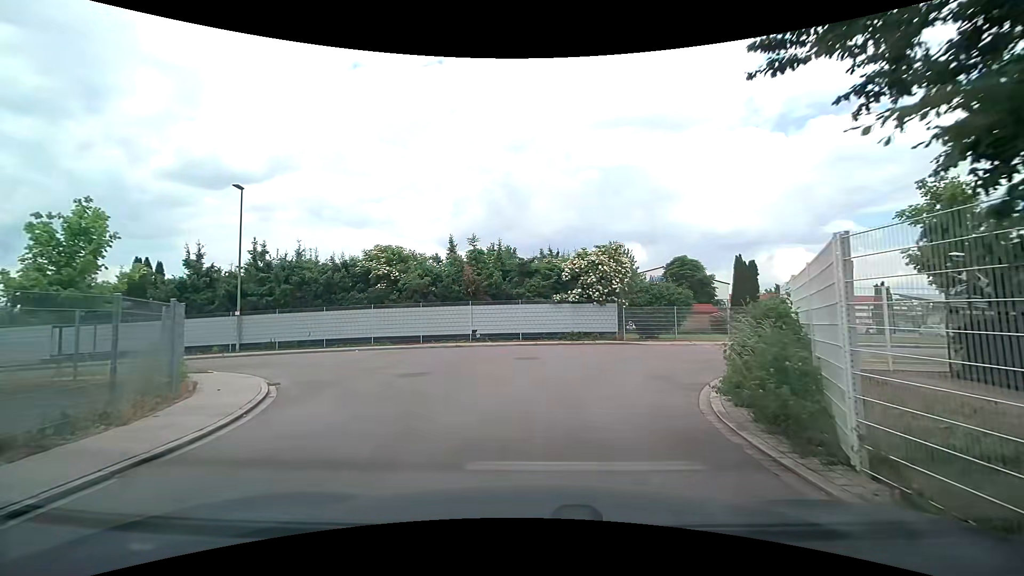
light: Day
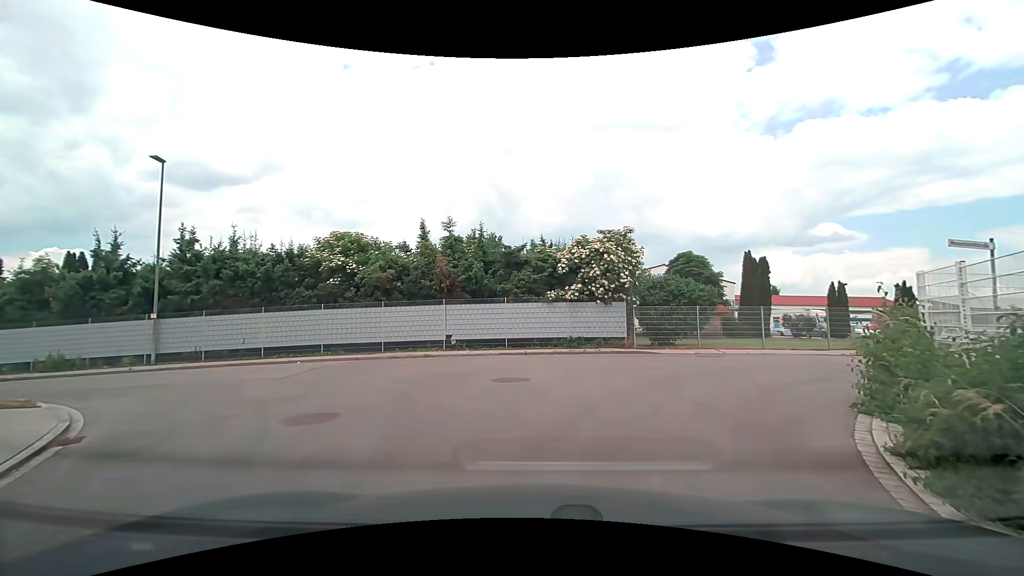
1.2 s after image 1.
(0.0, +4.9) m; 0°
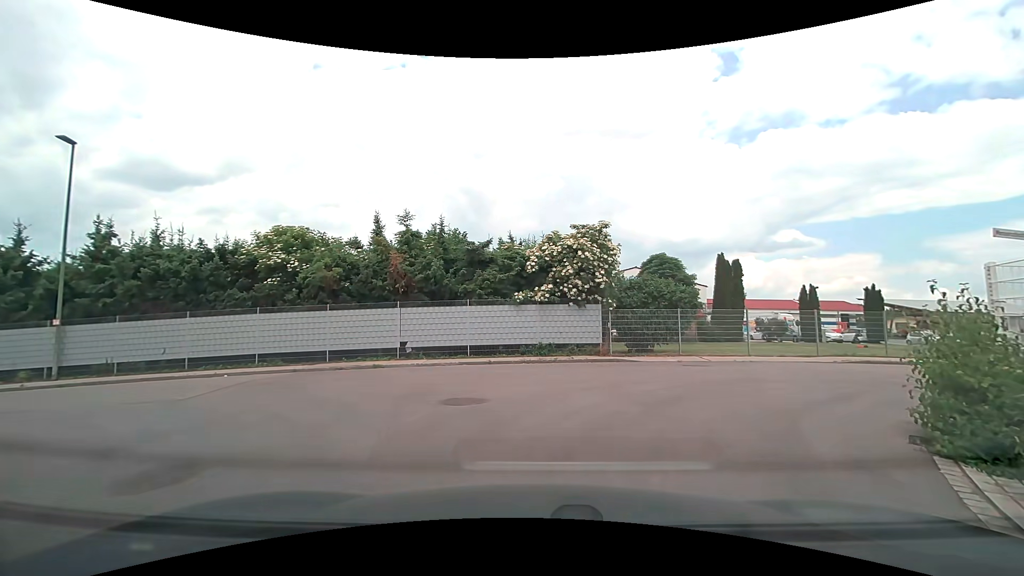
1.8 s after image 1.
(+0.1, +2.2) m; +4°
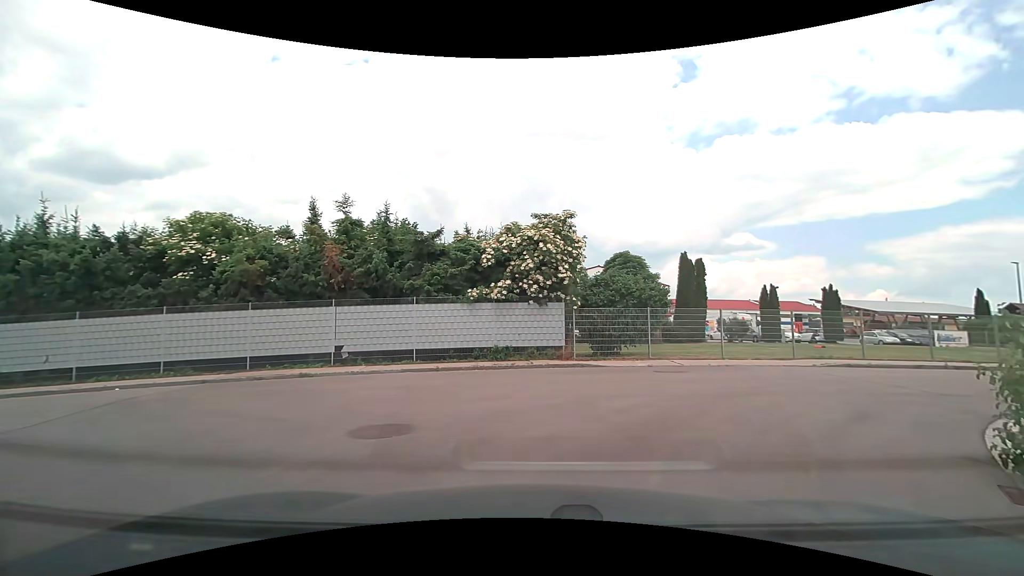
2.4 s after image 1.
(+0.1, +2.1) m; +4°
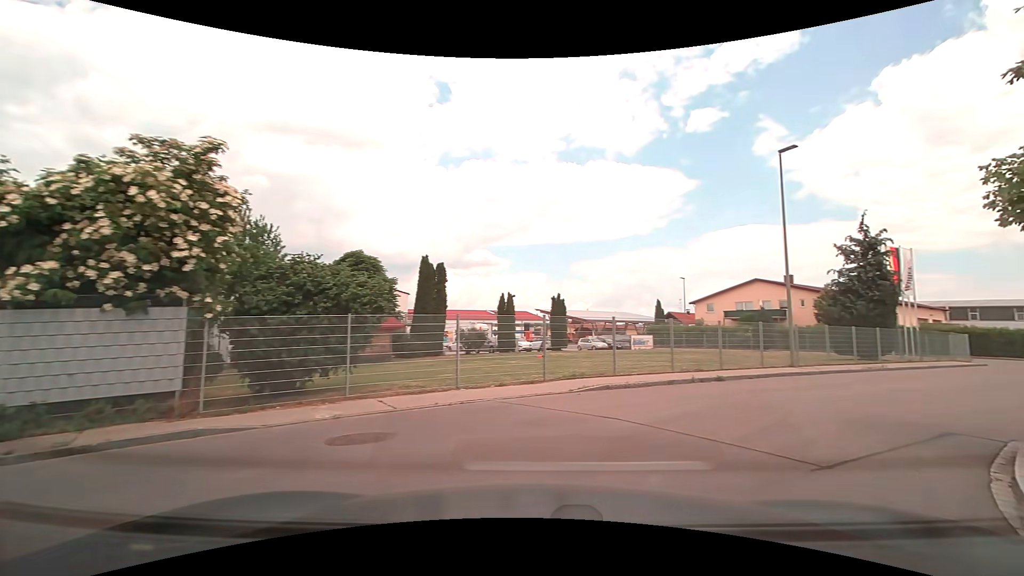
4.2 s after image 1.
(+1.3, +6.6) m; +27°
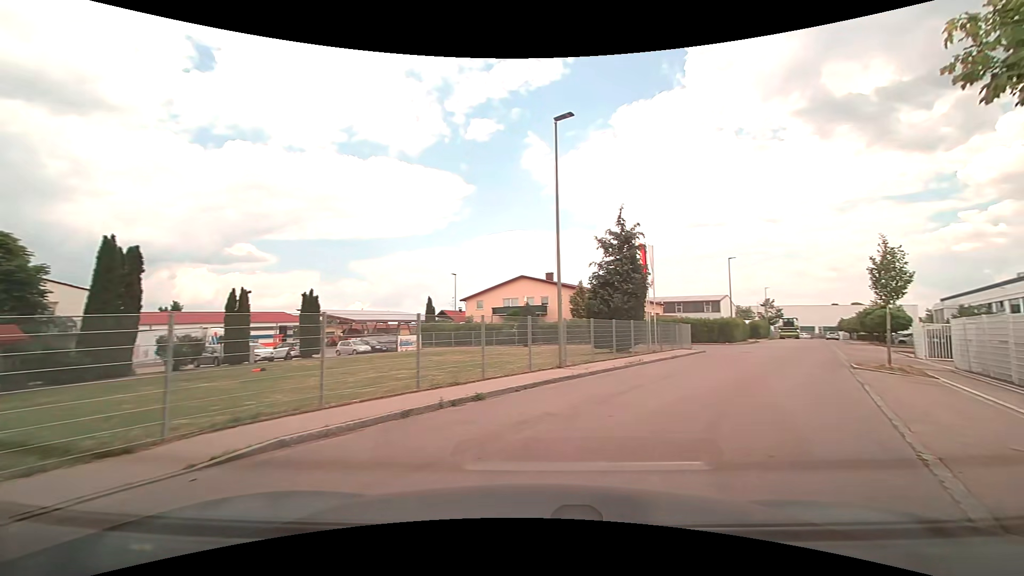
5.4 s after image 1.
(+1.3, +5.3) m; +27°
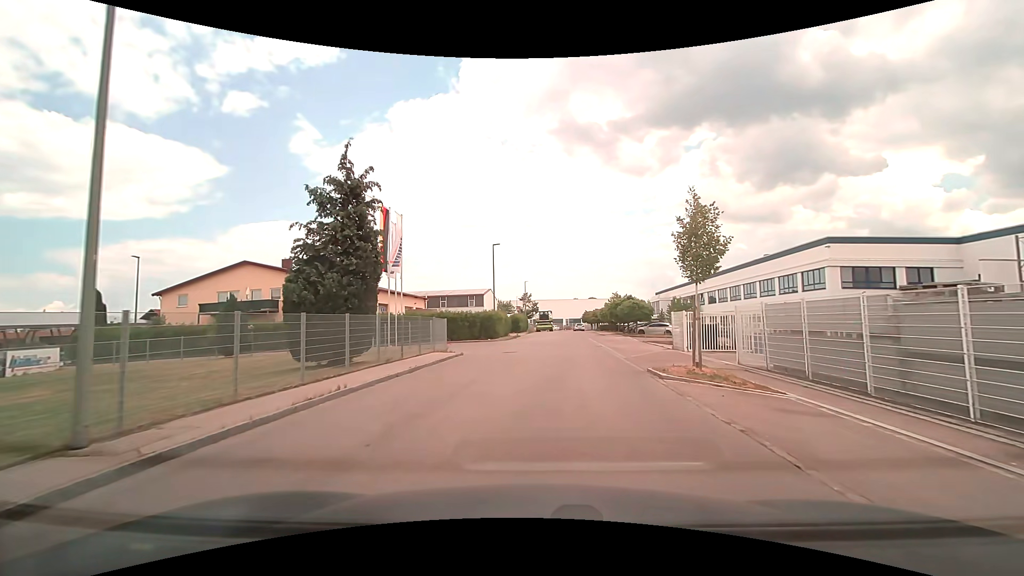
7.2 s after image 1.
(+2.4, +9.4) m; +25°
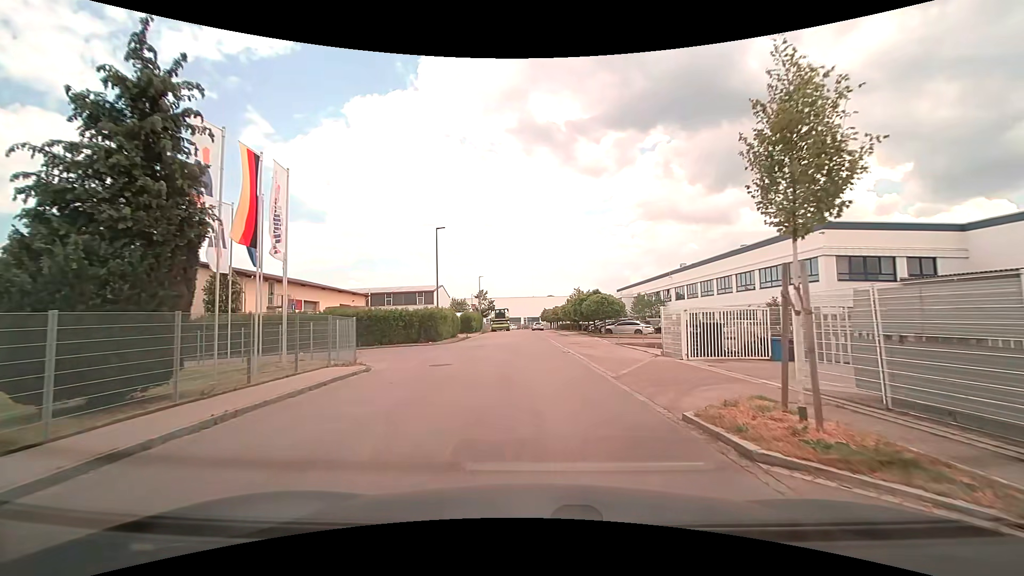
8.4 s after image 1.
(+0.4, +7.5) m; +4°
(0, +10) (0, +20) (0, +30) (0, +40) (0, +50) (-1, +60) (-1, +70) (-1, +80) (-1, +90) (-2, +100) m
